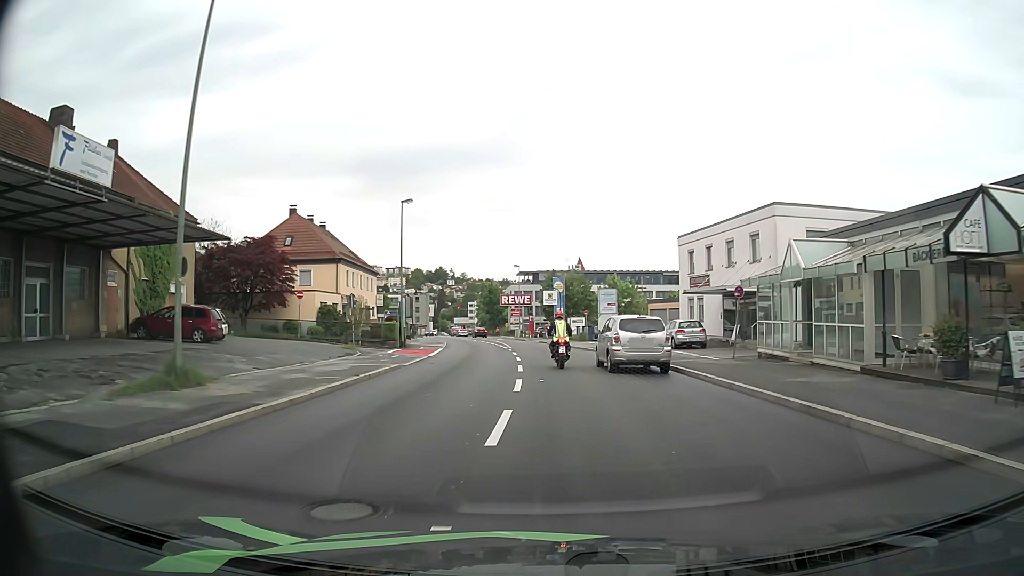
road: tertiary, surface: asphalt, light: Day
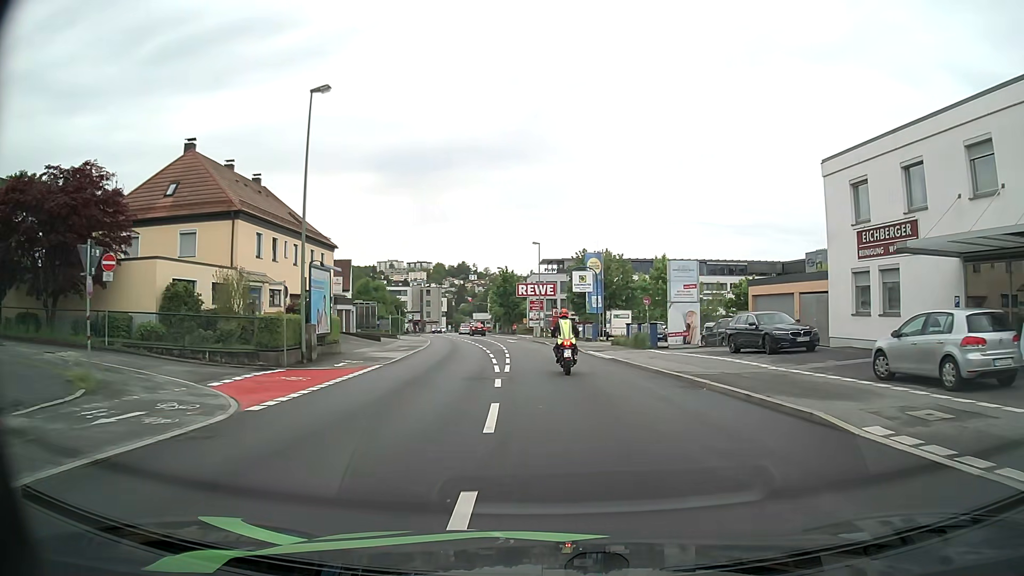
(-0.4, +23.1) m; -2°
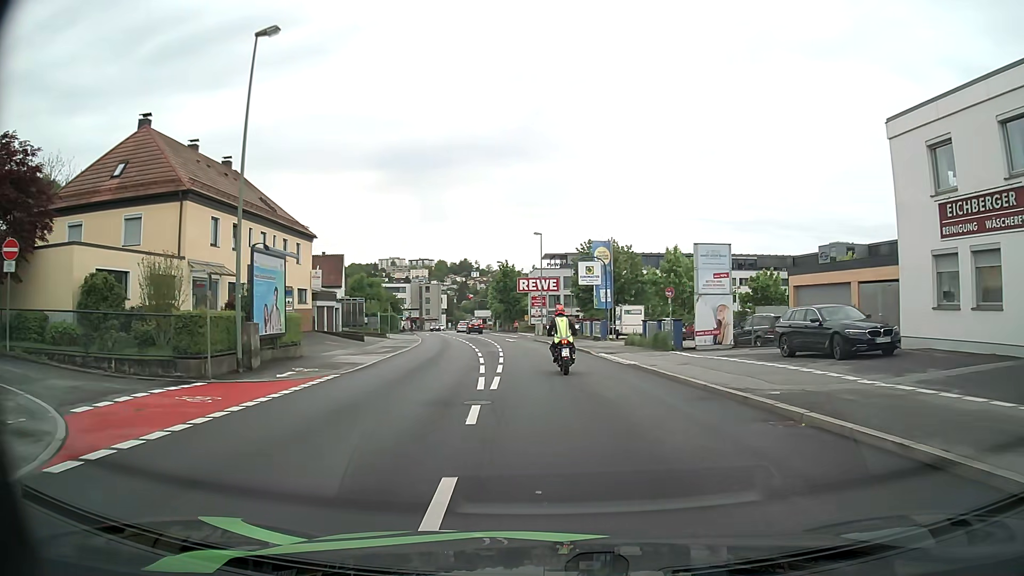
(0.0, +5.6) m; 0°
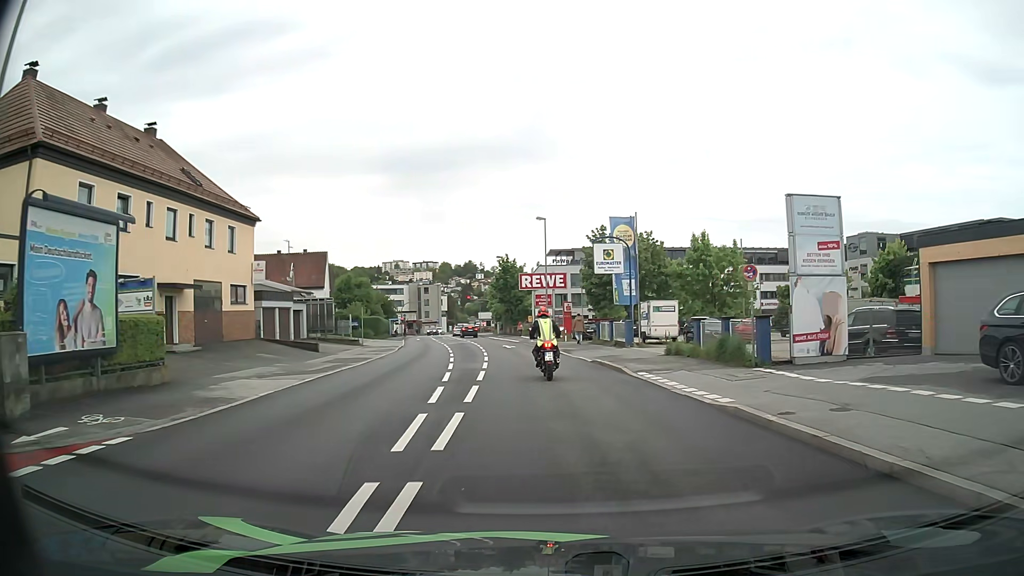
(0.0, +10.7) m; 0°
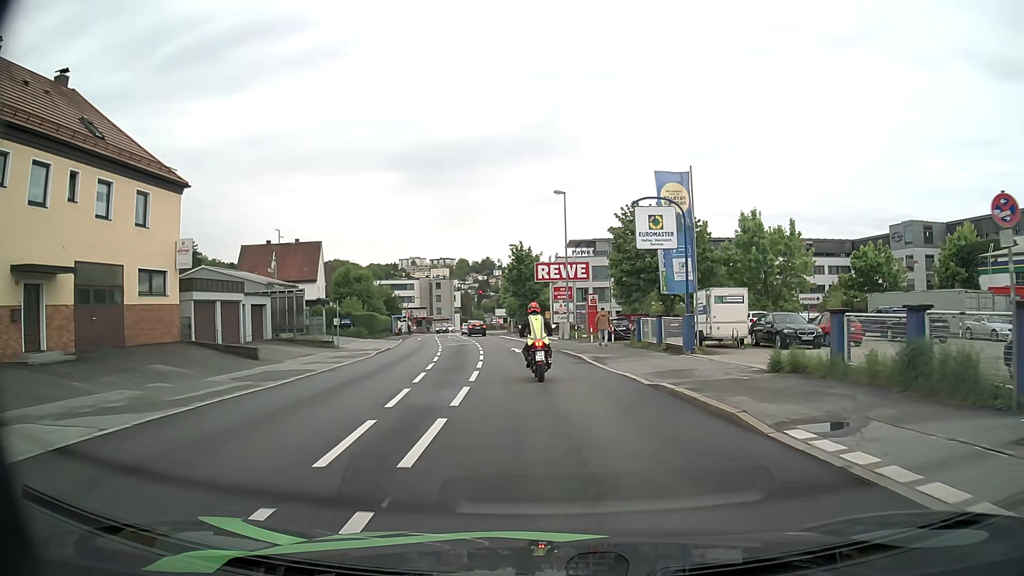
(-0.2, +10.1) m; -2°
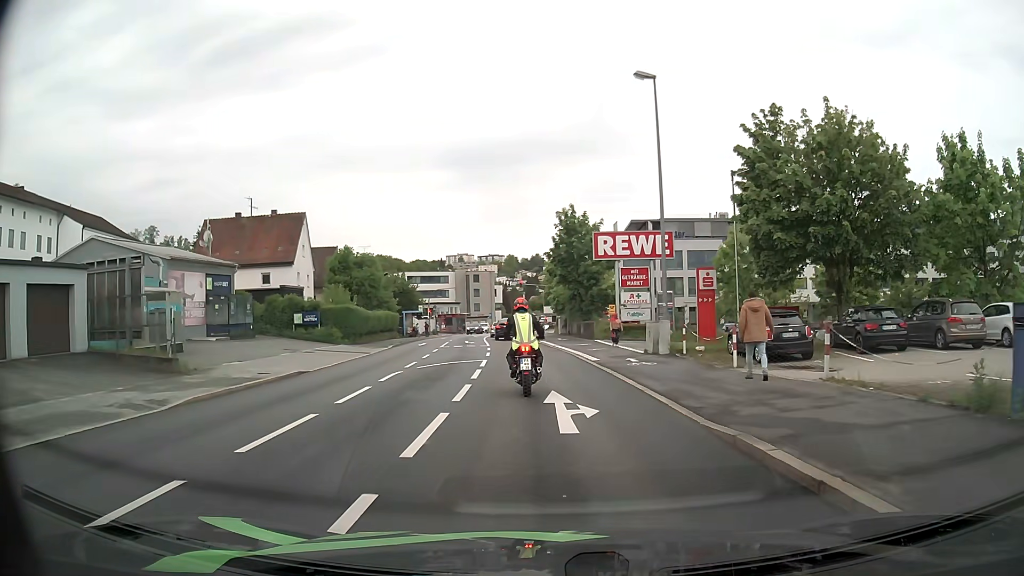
(-0.9, +22.4) m; -4°
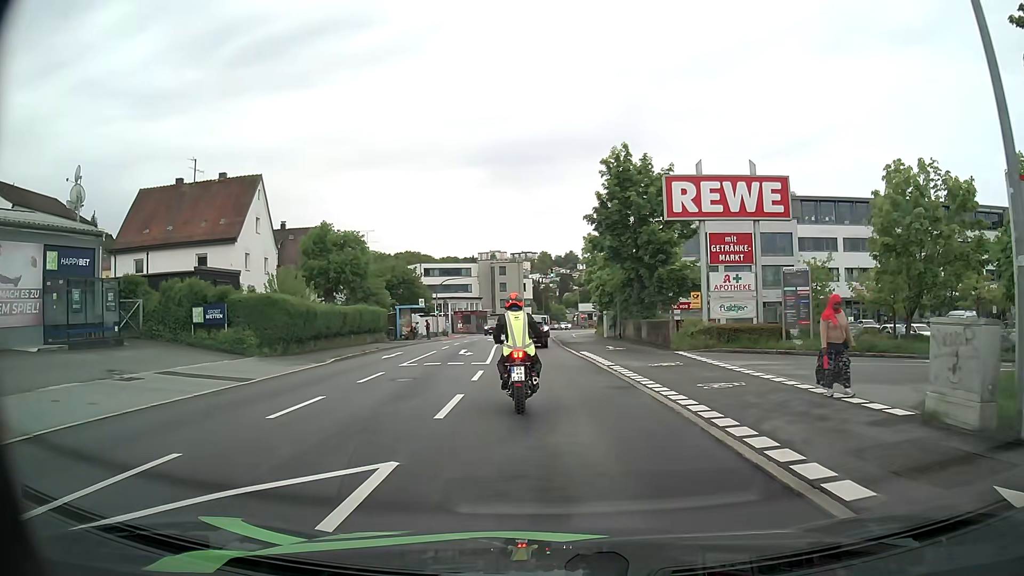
(-0.4, +17.5) m; -3°
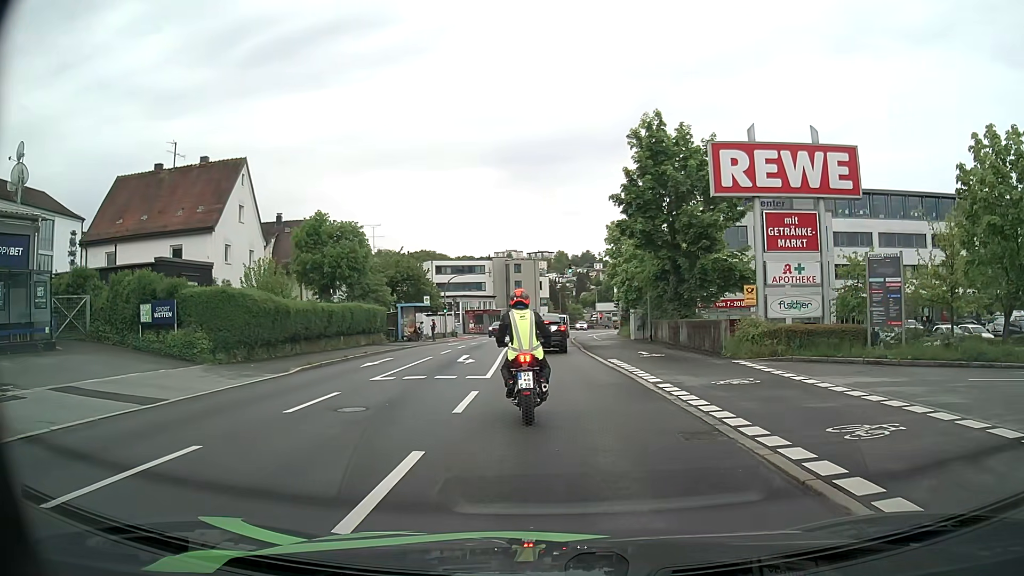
(-0.1, +5.4) m; -2°
(0, +10) (0, +20) (0, +30) (0, +40) (0, +50) (+1, +60) (+2, +70) (+3, +80) (+5, +90) (+8, +99) m
